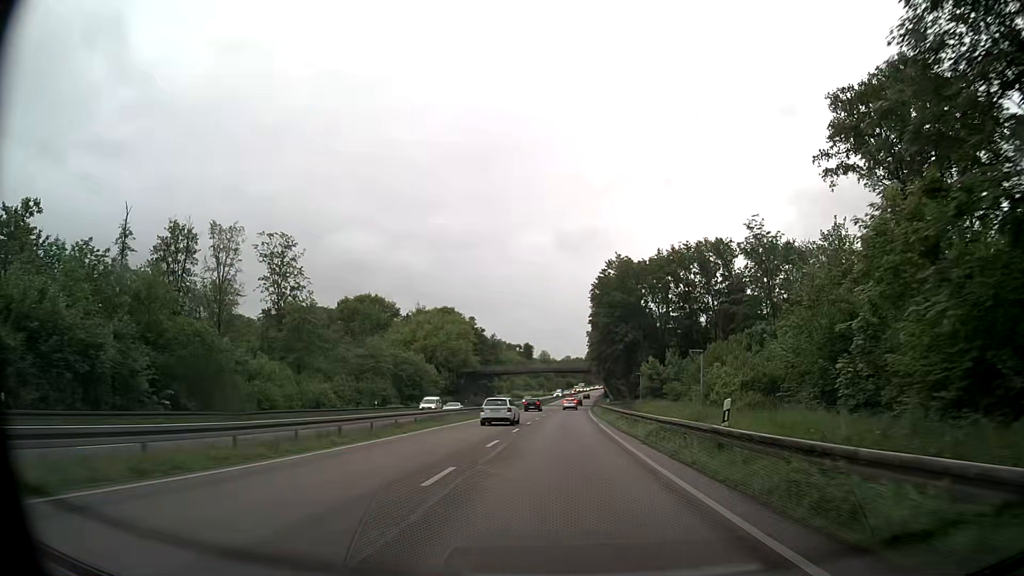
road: trunk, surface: asphalt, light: Day
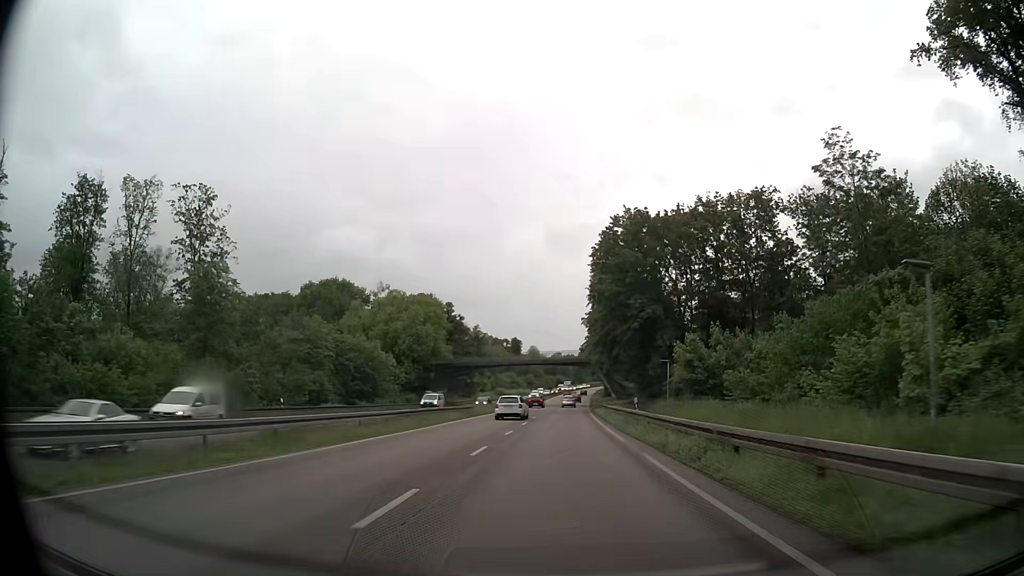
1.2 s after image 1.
(+0.1, +21.5) m; +1°
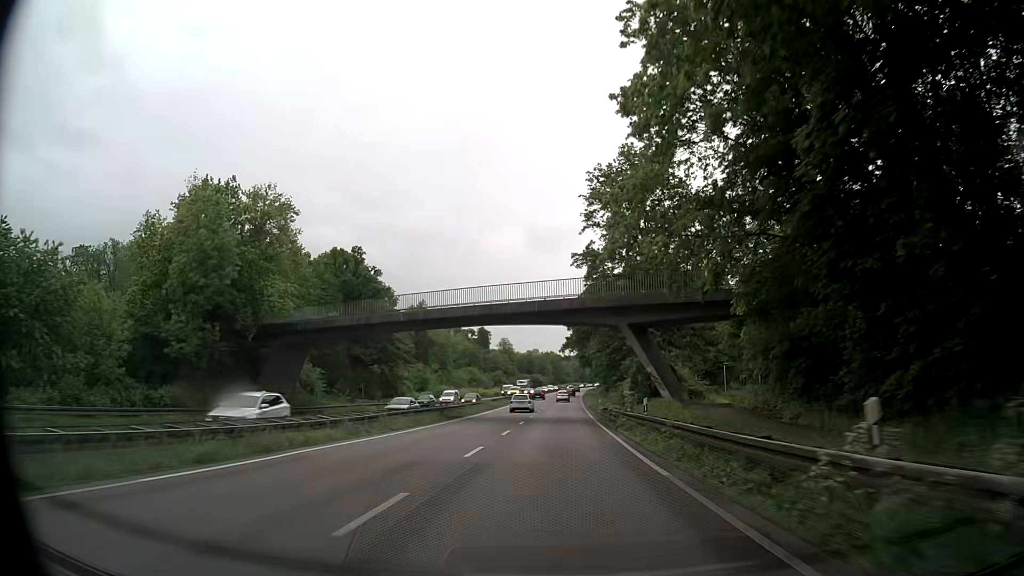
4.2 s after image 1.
(+1.1, +54.3) m; +2°
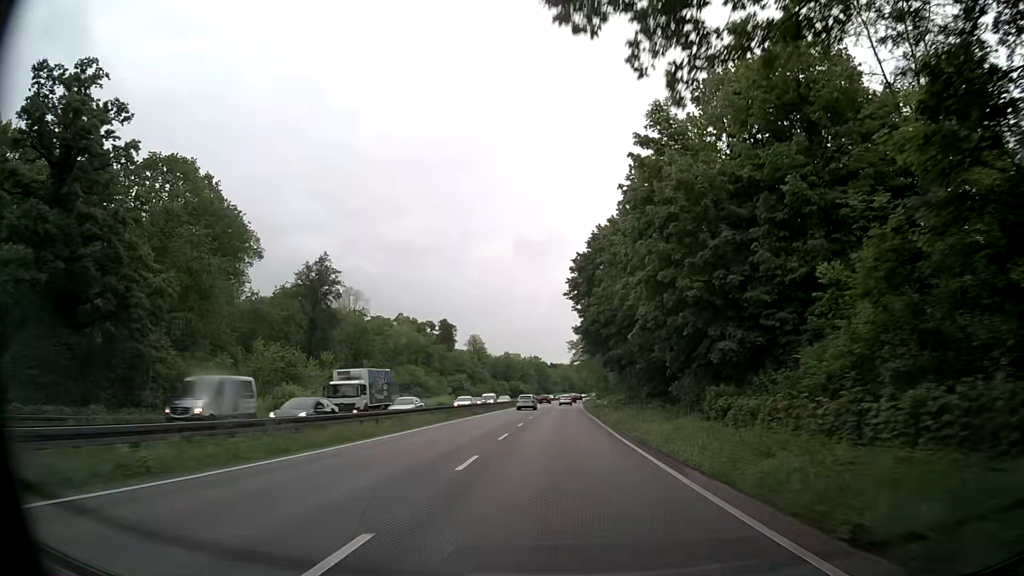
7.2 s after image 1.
(+0.6, +57.2) m; +1°
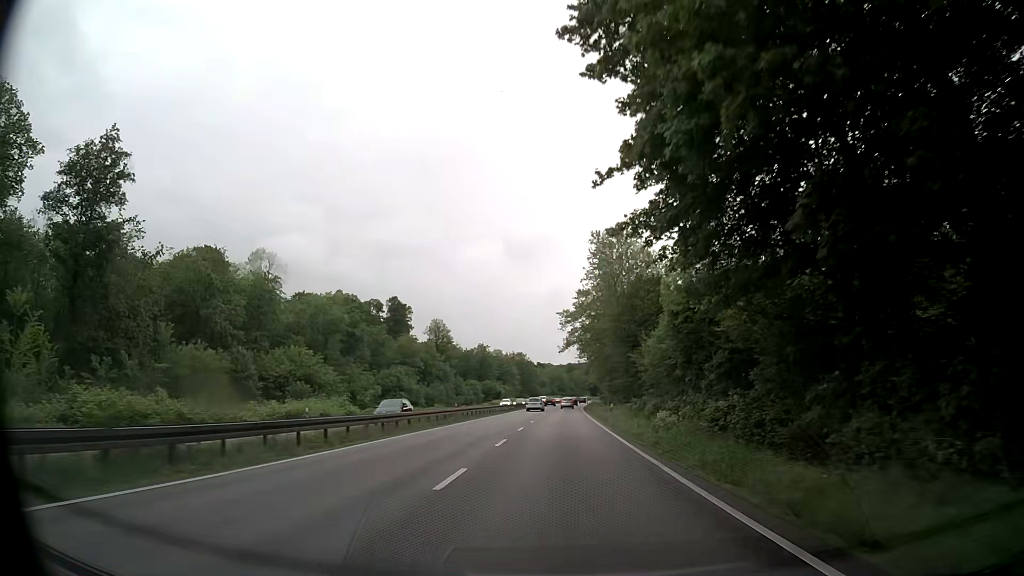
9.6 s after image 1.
(+0.7, +48.0) m; +1°
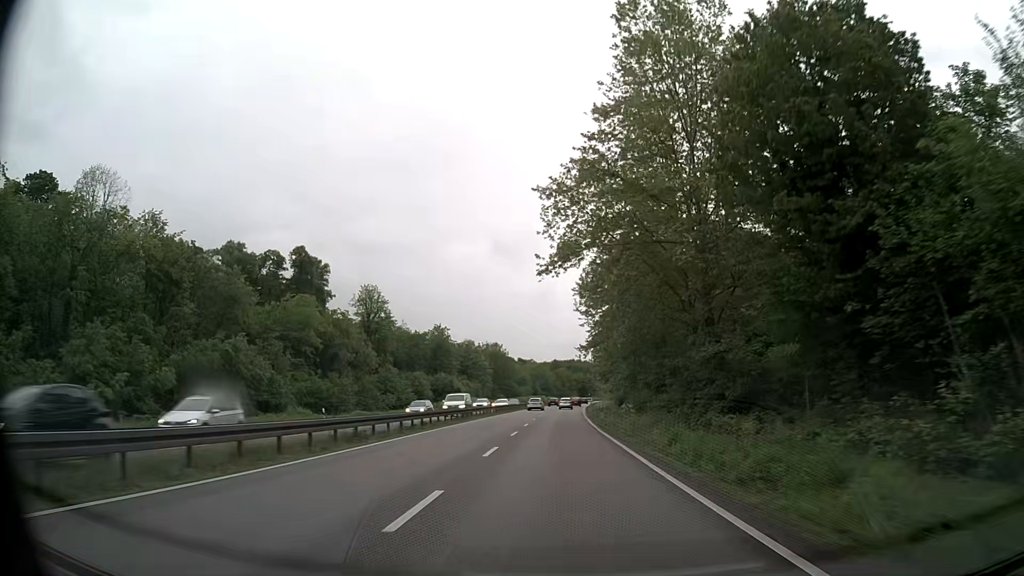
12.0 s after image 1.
(+0.4, +48.2) m; +1°
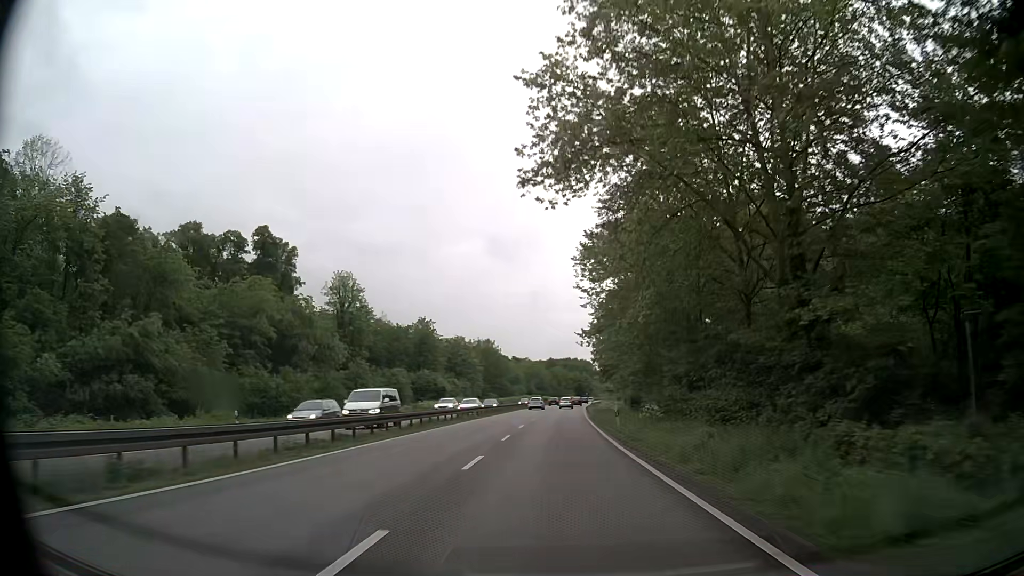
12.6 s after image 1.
(0.0, +12.1) m; 0°
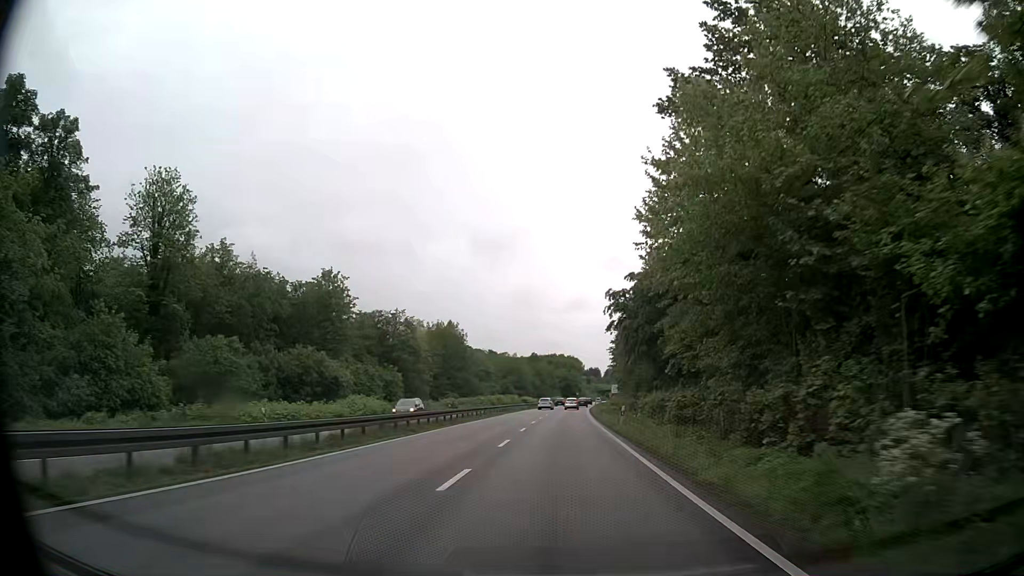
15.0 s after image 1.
(+0.6, +48.0) m; +2°
(0, +10) (0, +20) (0, +30) (0, +40) (+1, +50) (+1, +60) (+1, +70) (+2, +80) (+3, +90) (+3, +100) m
